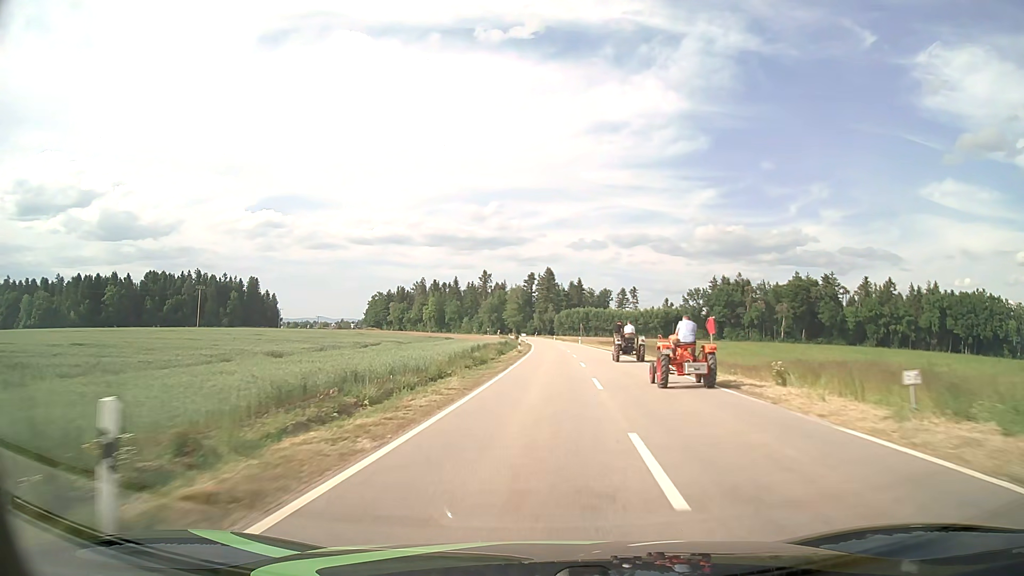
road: tertiary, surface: asphalt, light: Day
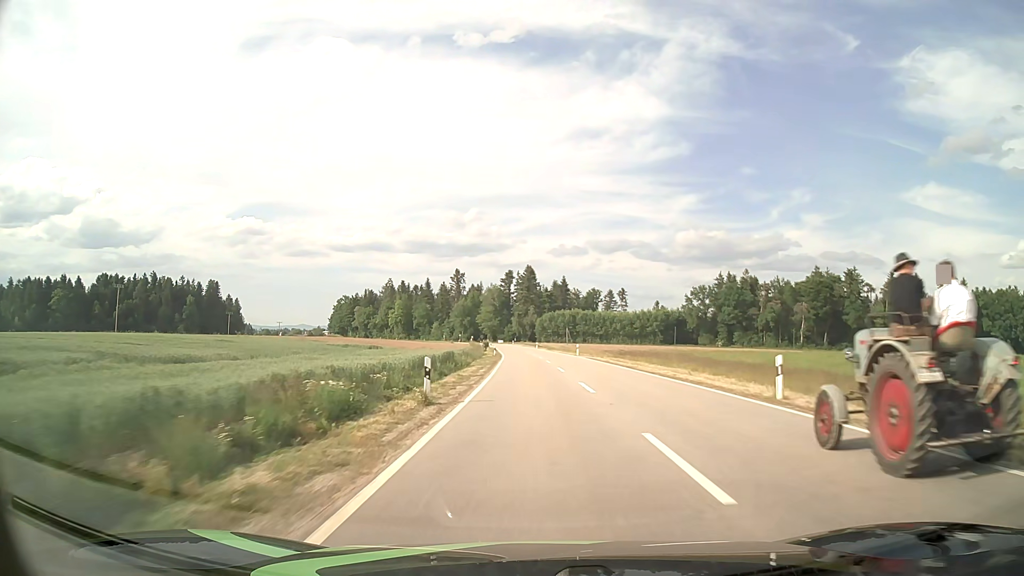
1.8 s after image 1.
(+0.7, +35.7) m; +2°
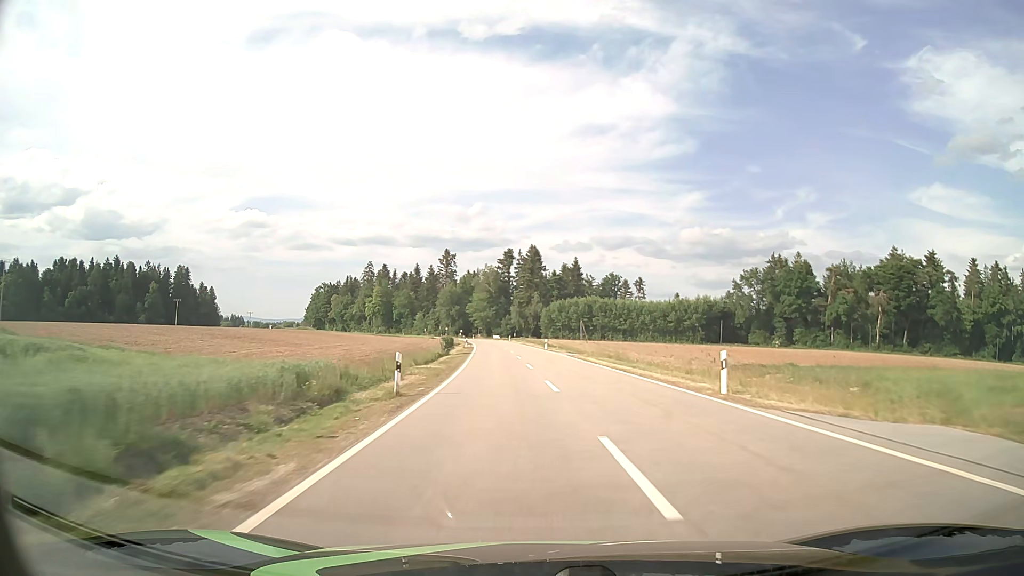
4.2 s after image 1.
(-0.5, +48.1) m; 0°
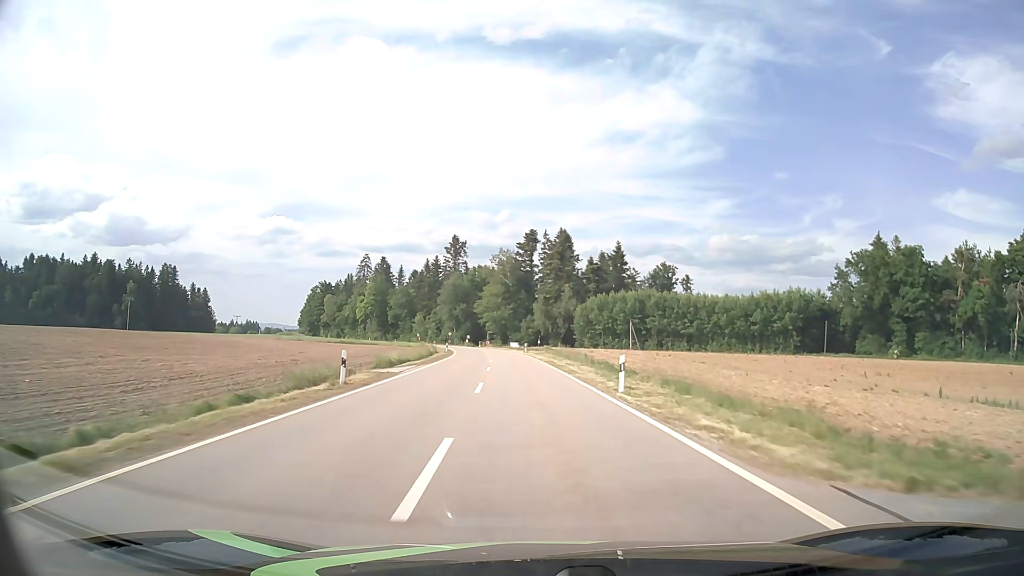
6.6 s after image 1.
(-0.3, +47.5) m; -2°
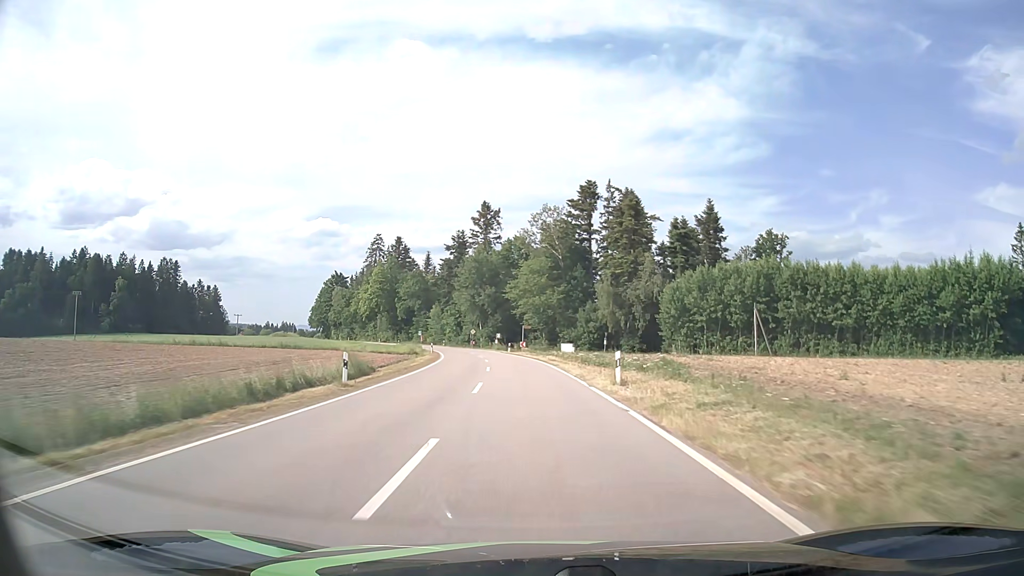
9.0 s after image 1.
(-1.8, +47.7) m; -4°
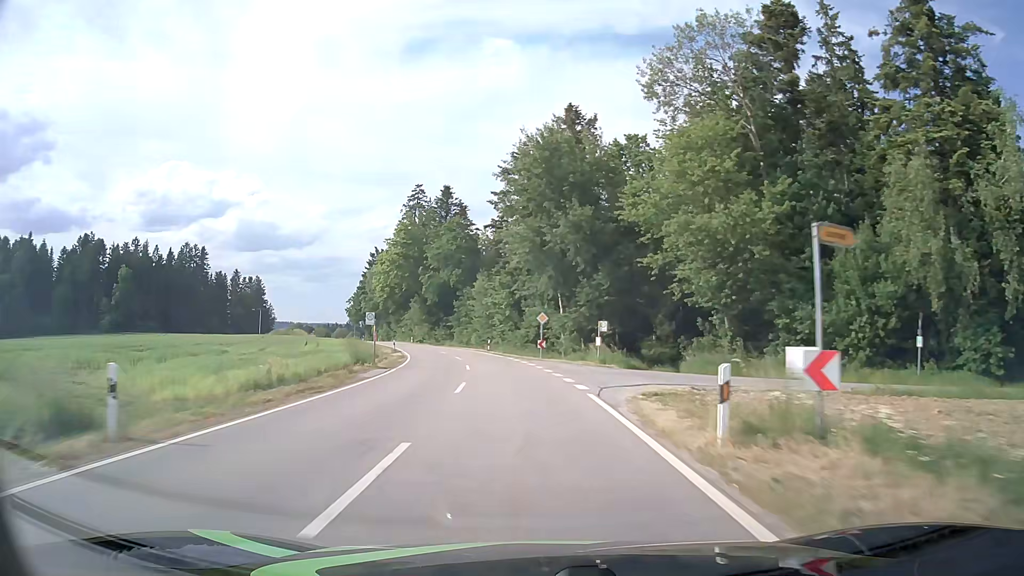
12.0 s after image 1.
(-3.4, +60.3) m; -8°
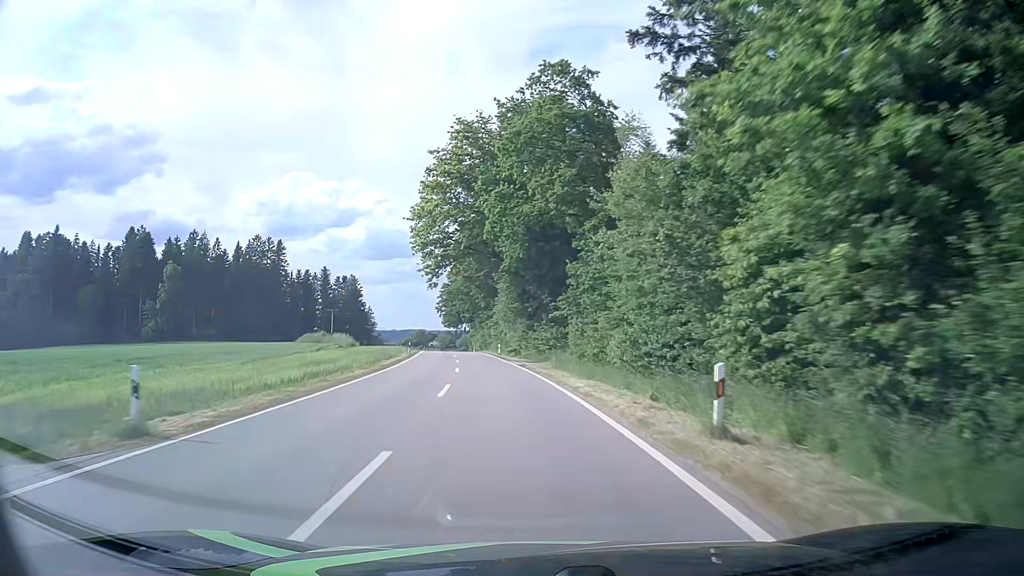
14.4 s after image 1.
(-4.4, +48.3) m; -12°
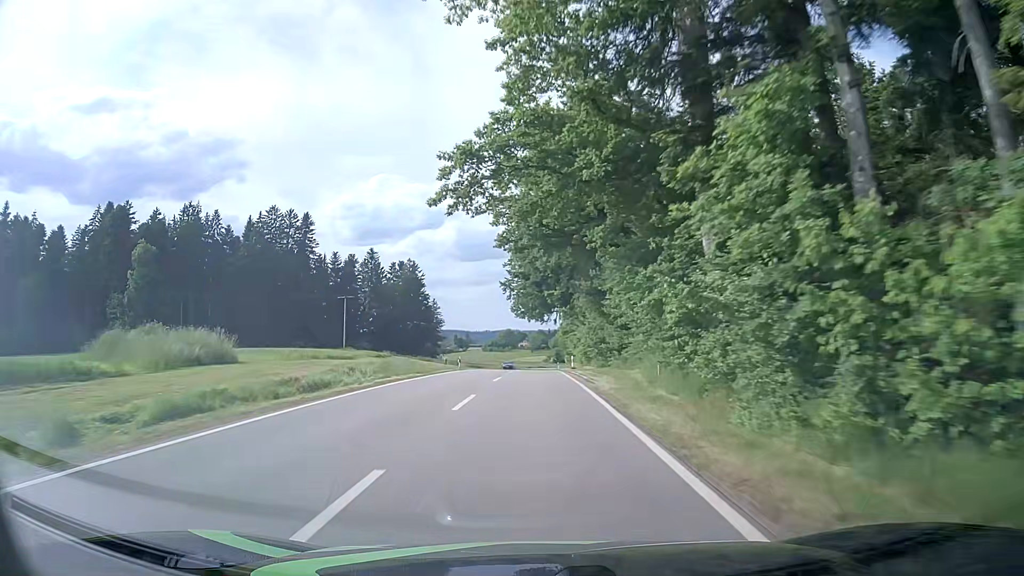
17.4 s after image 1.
(-5.8, +60.7) m; -8°
(0, +10) (0, +20) (0, +30) (0, +40) (0, +50) (0, +60) (0, +70) (0, +80) (0, +90) (0, +100) m
